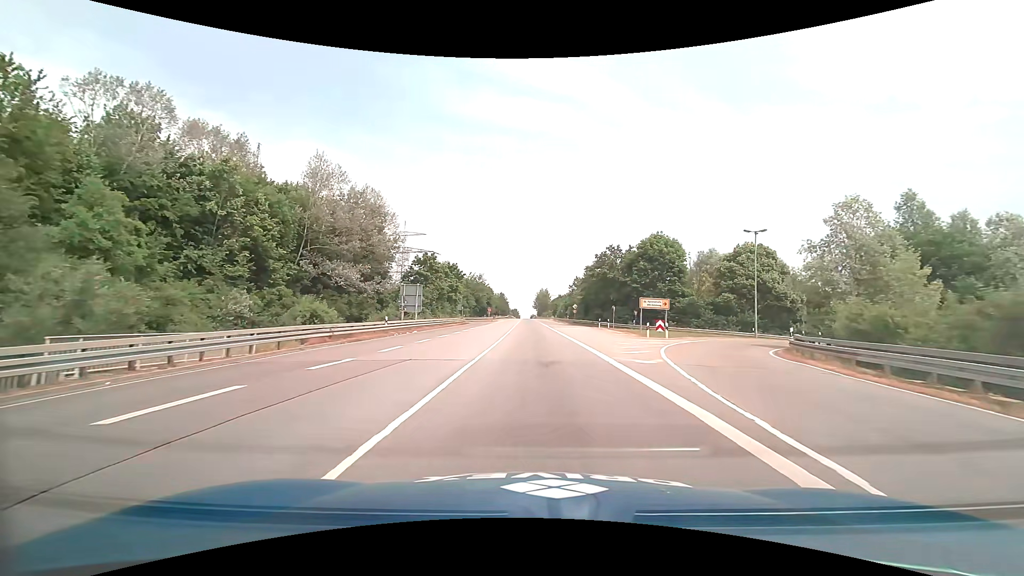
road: primary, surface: asphalt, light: Day
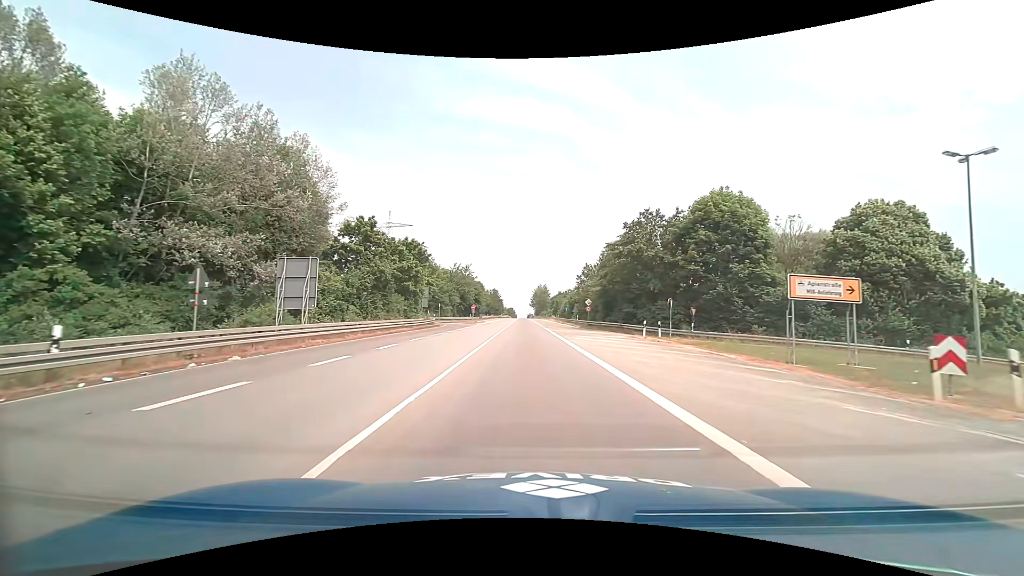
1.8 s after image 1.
(+0.1, +23.4) m; 0°
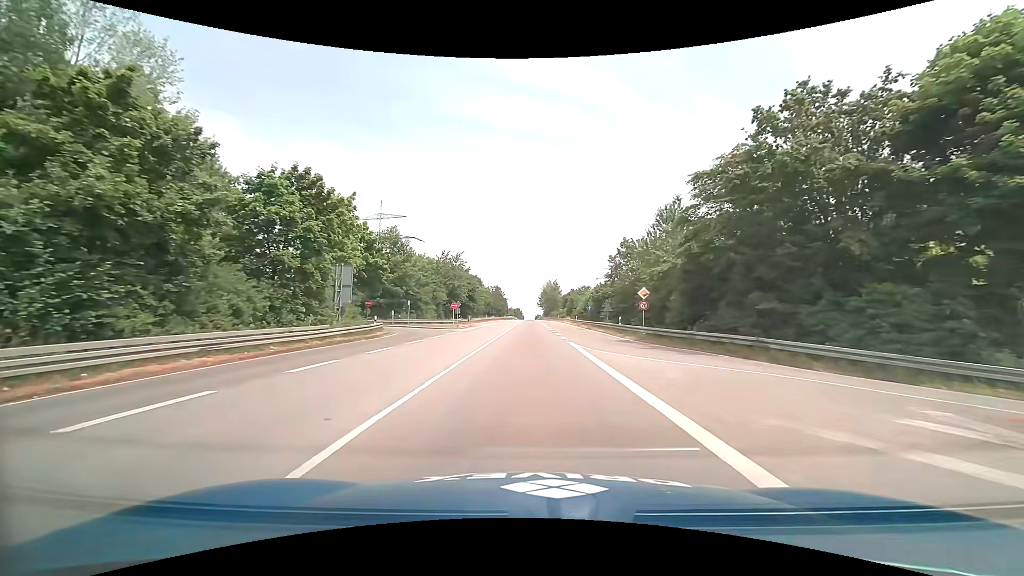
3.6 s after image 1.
(-0.2, +25.5) m; -1°
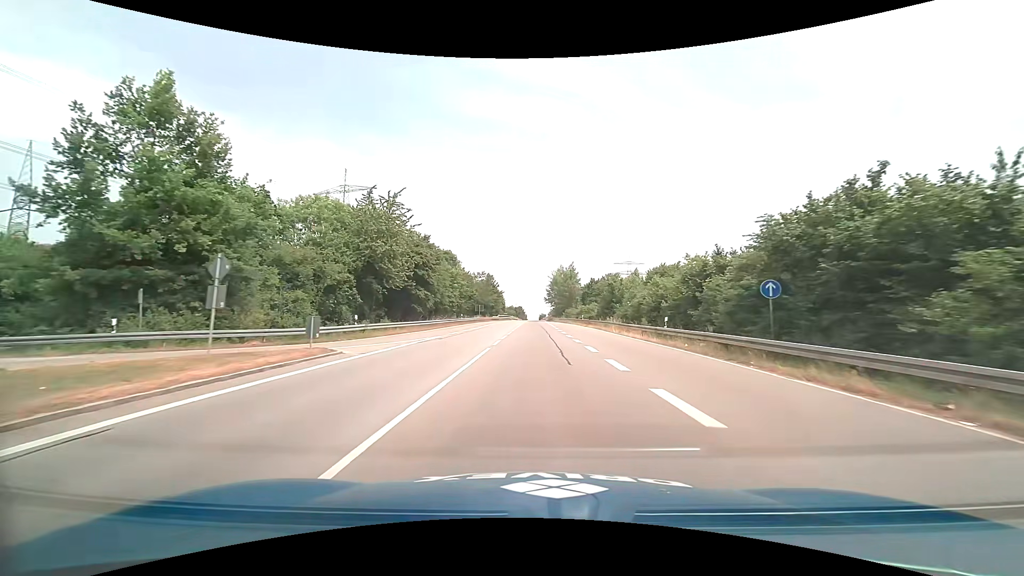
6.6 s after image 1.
(-0.4, +46.6) m; 0°
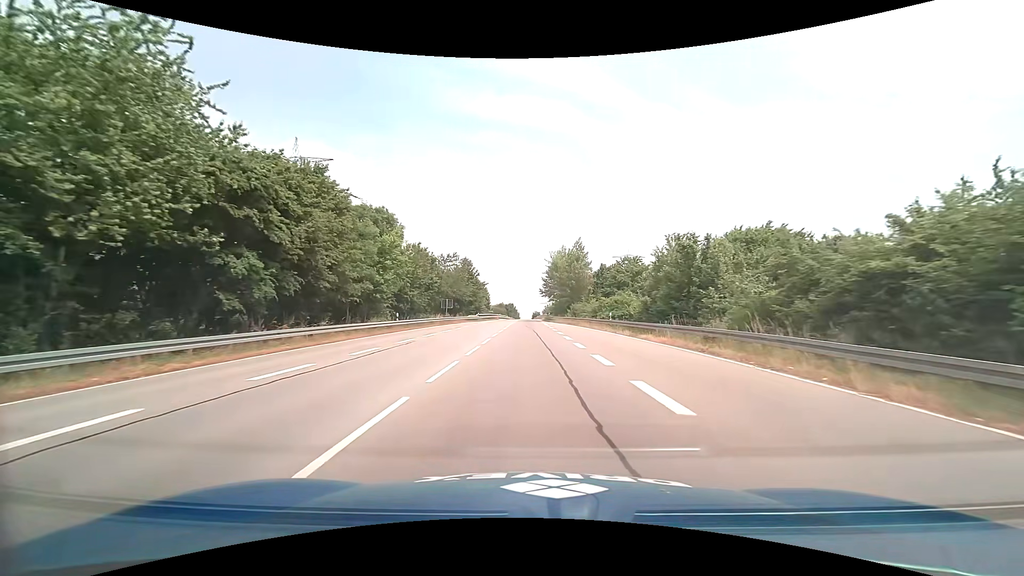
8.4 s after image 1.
(+0.2, +29.8) m; +1°
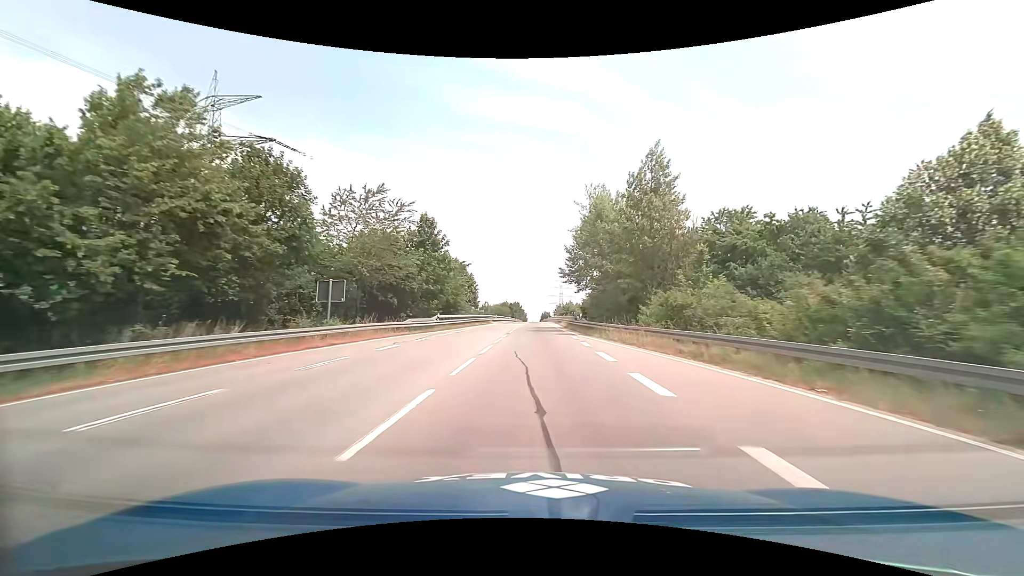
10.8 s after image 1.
(-0.6, +40.6) m; -1°
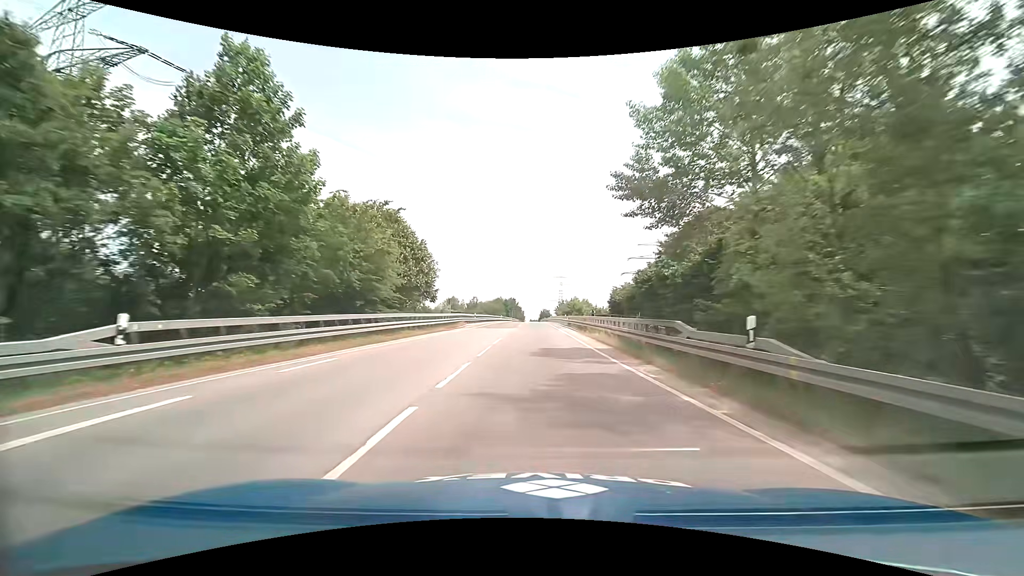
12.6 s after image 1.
(0.0, +31.2) m; 0°
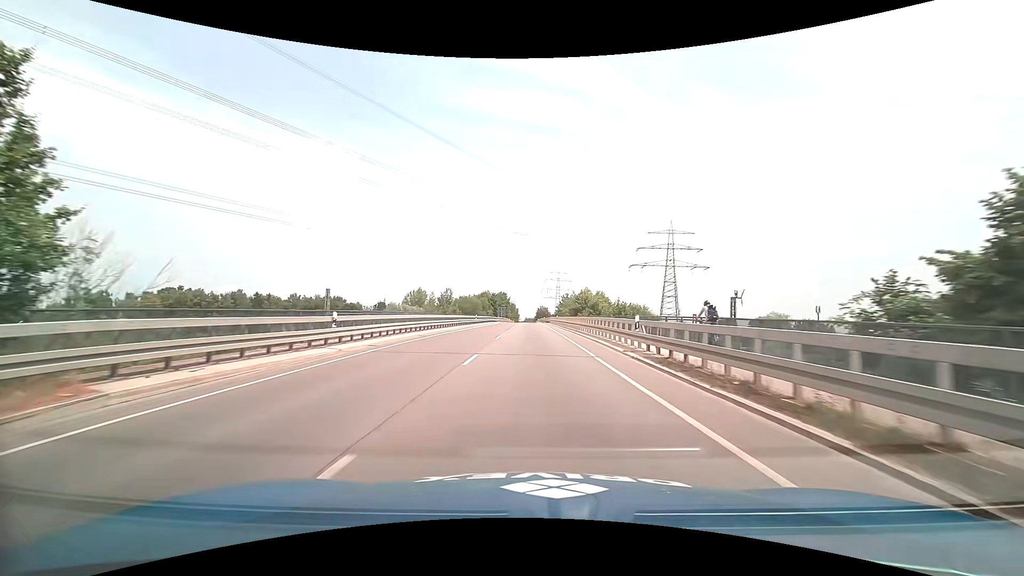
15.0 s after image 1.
(+0.3, +42.3) m; +1°
(0, +10) (0, +20) (0, +30) (0, +40) (0, +50) (0, +60) (0, +70) (0, +80) (-1, +90) (-1, +100) m
